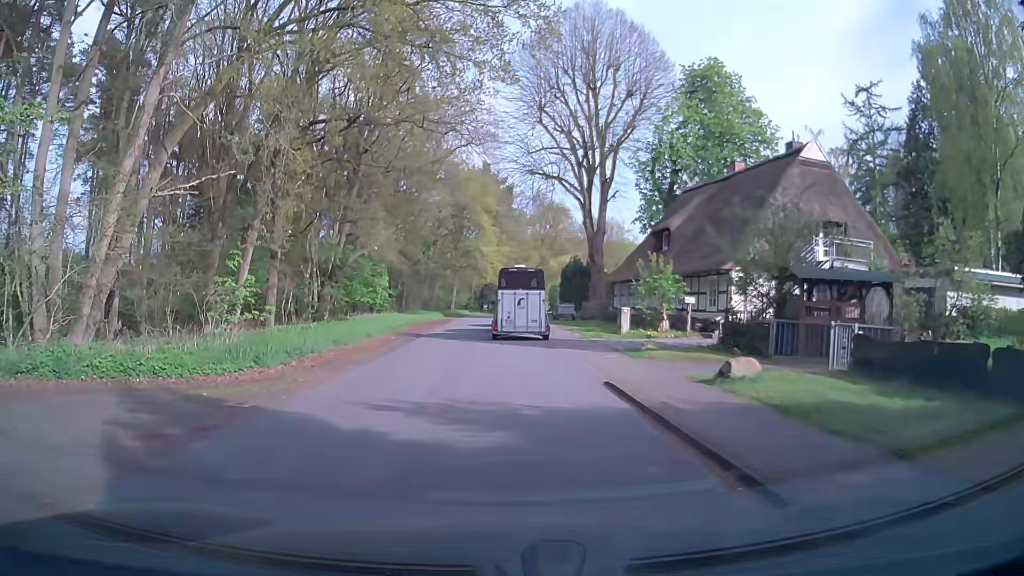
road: residential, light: Day
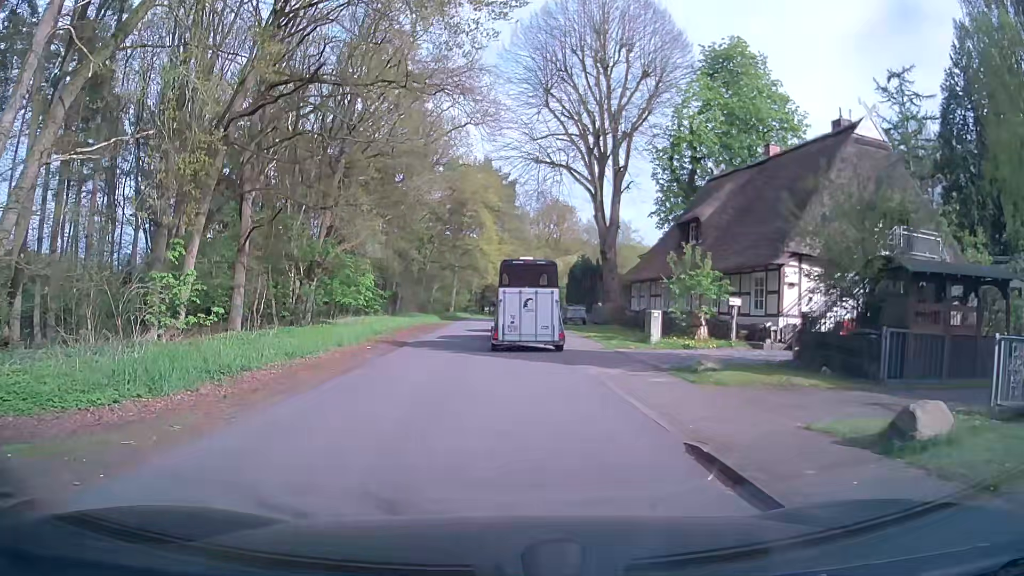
(0.0, +5.3) m; 0°
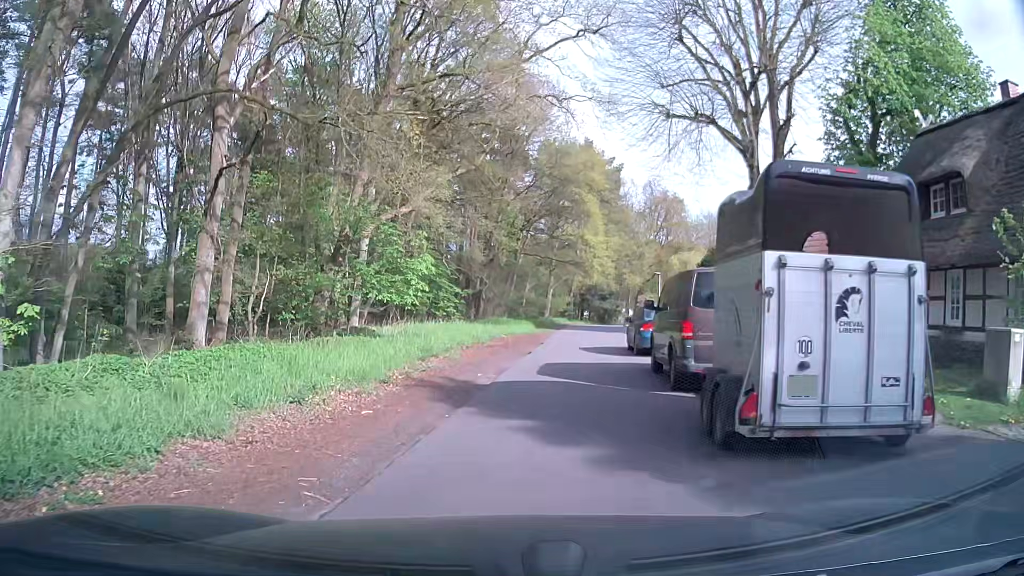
(-1.3, +13.6) m; -7°
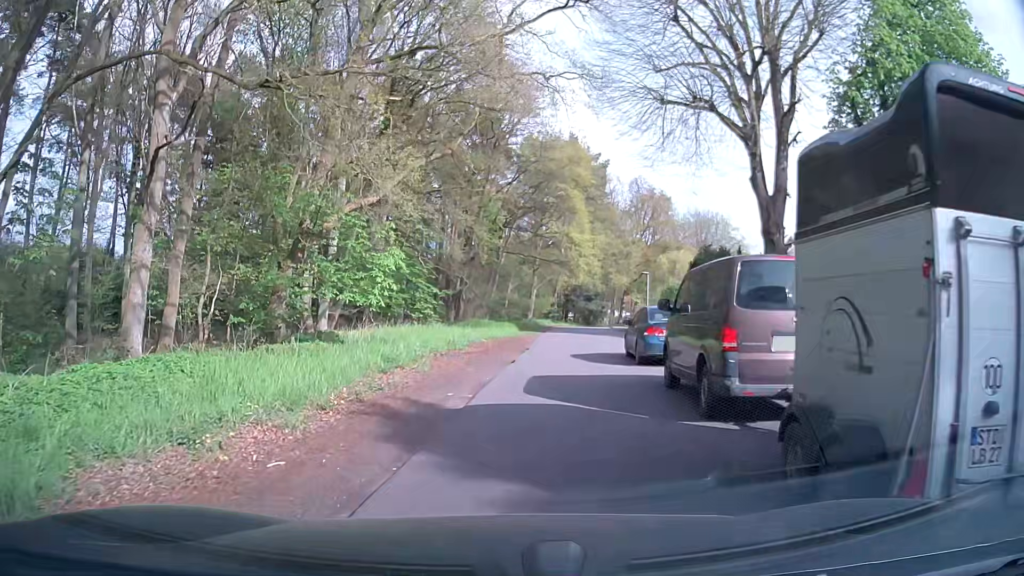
(0.0, +2.8) m; 0°
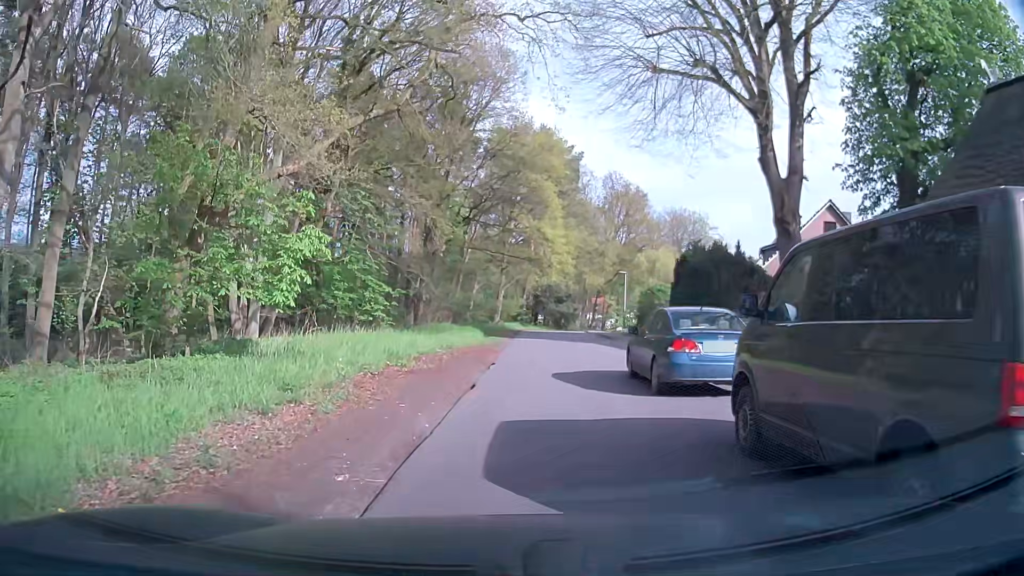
(+0.1, +5.1) m; +3°
